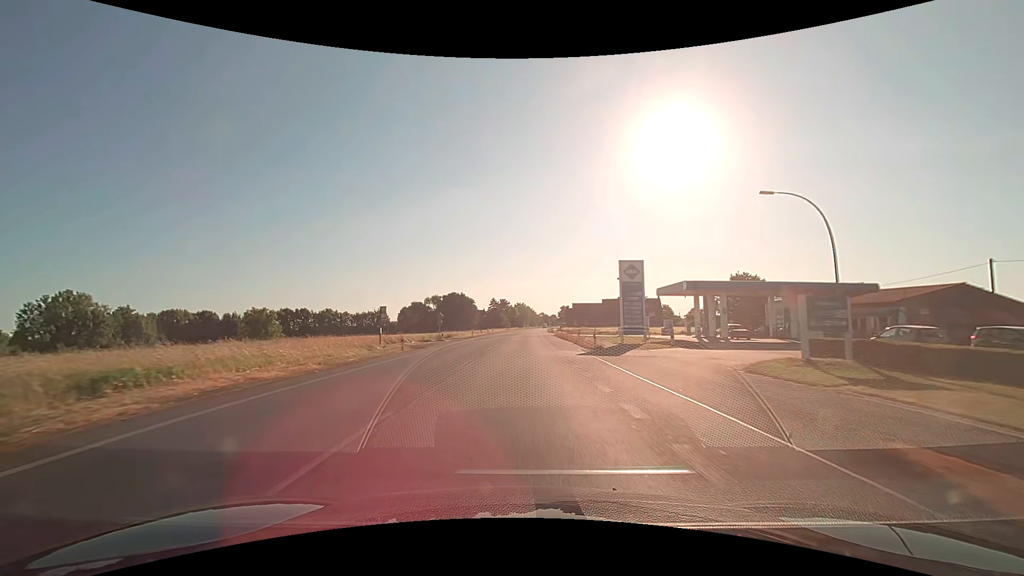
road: primary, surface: asphalt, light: Day
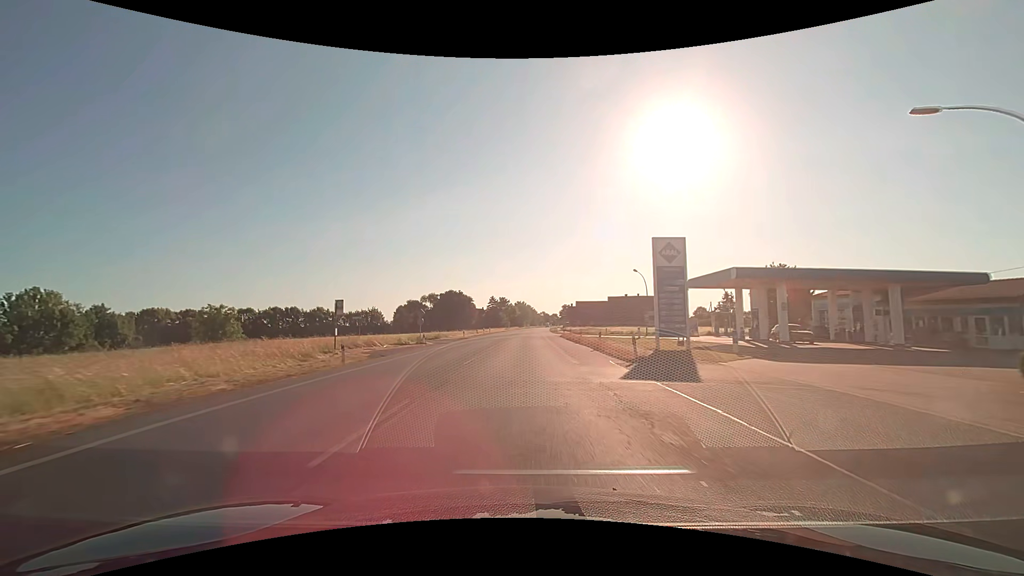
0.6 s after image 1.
(0.0, +10.7) m; 0°
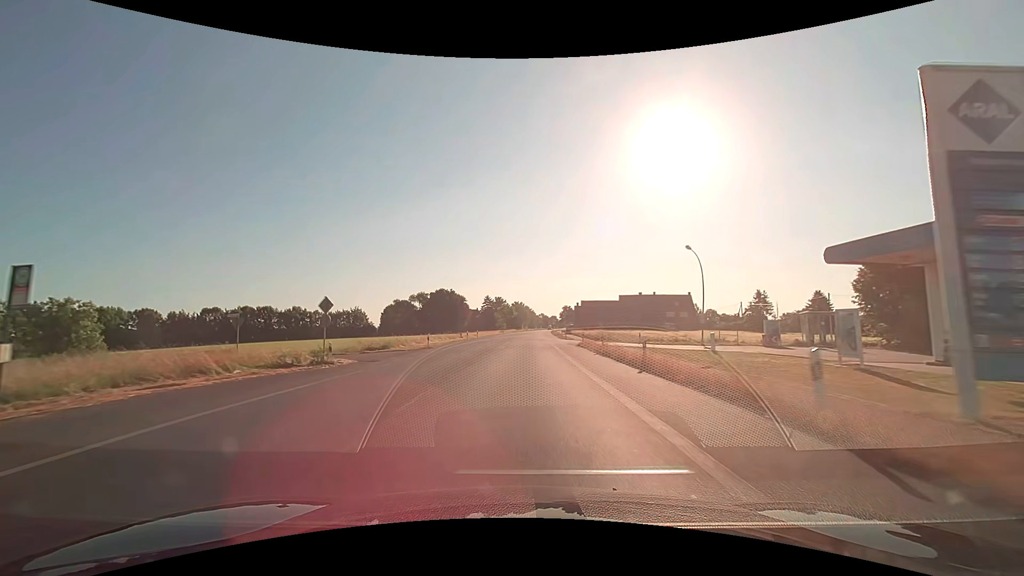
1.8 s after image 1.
(0.0, +21.5) m; 0°
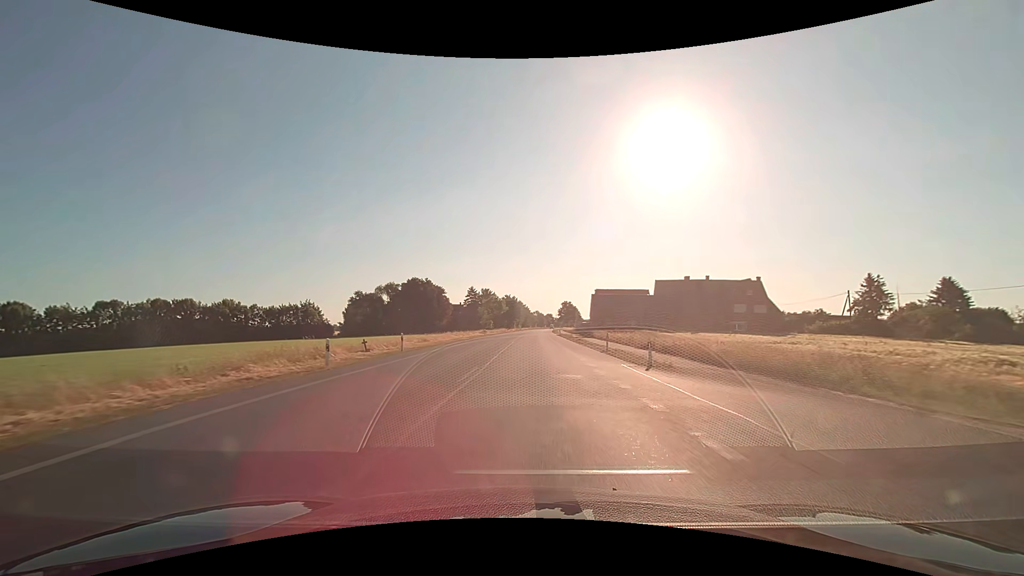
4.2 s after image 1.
(+0.2, +43.0) m; +1°
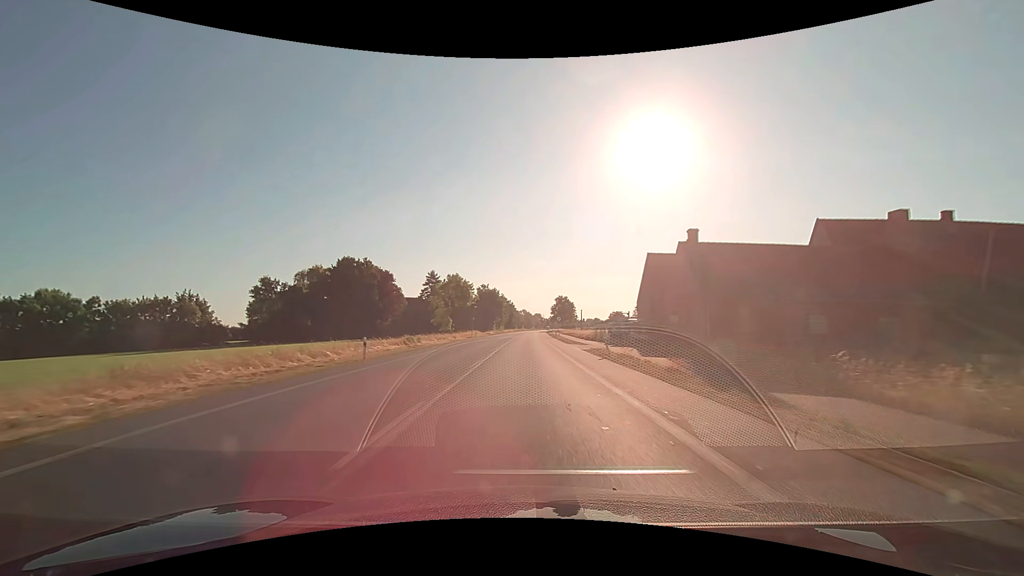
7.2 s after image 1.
(+0.9, +55.2) m; +2°
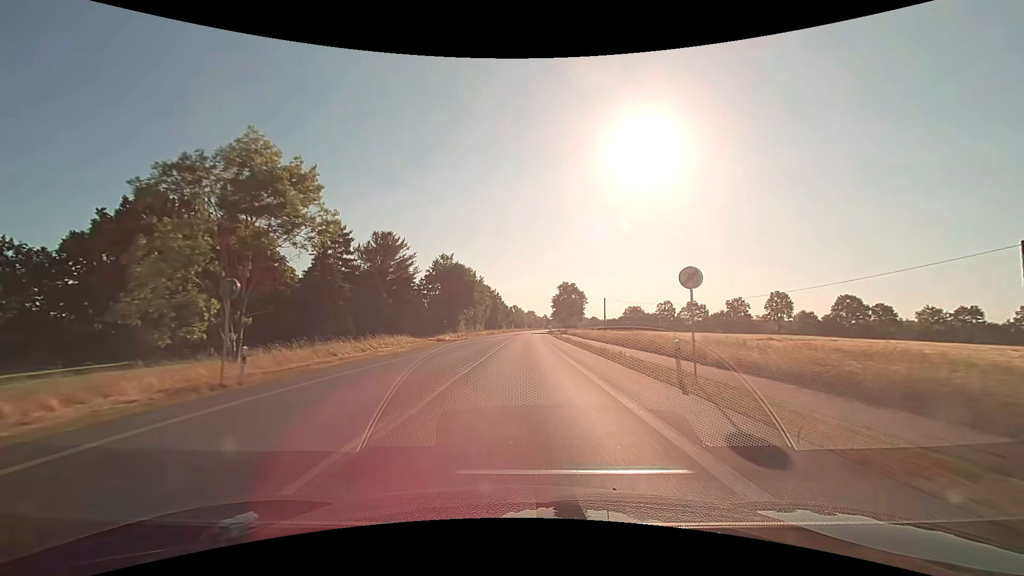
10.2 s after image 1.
(+0.6, +62.0) m; +1°
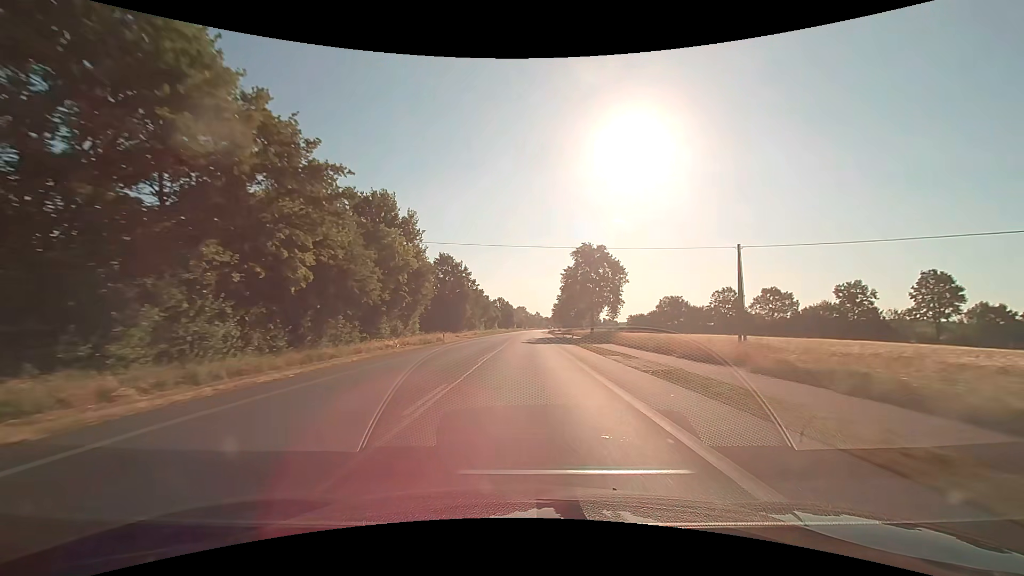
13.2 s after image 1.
(+0.6, +68.7) m; +1°
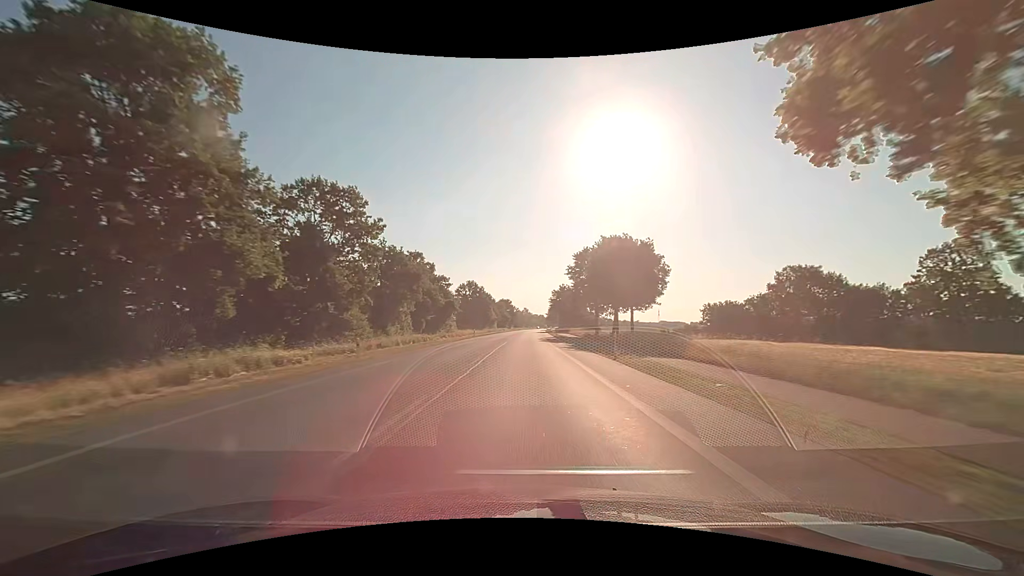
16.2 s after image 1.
(+1.1, +74.5) m; +2°
(0, +10) (0, +20) (0, +30) (0, +40) (0, +50) (+1, +60) (+1, +70) (+1, +80) (+1, +90) (+1, +100) m
